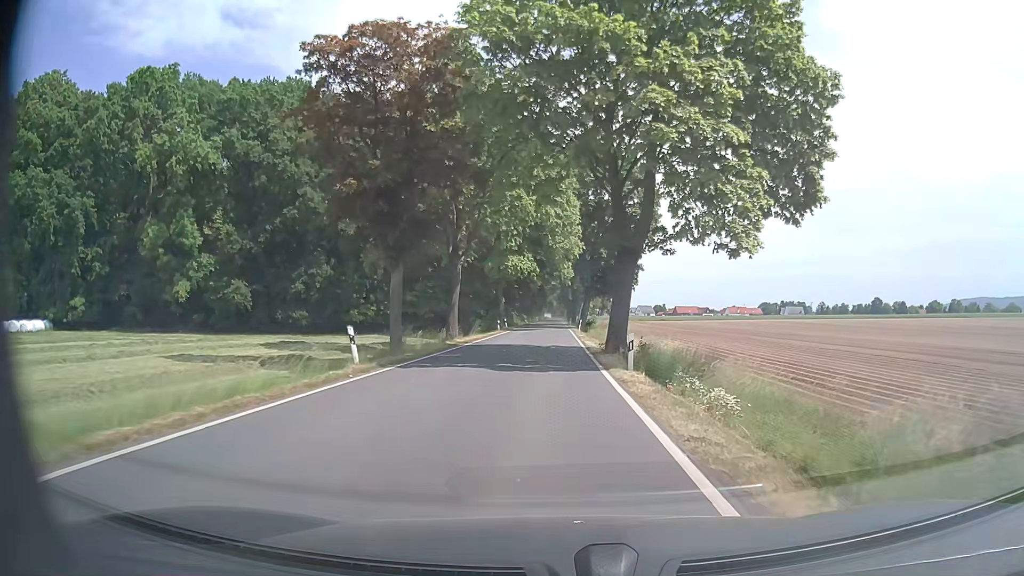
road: secondary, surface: asphalt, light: Day
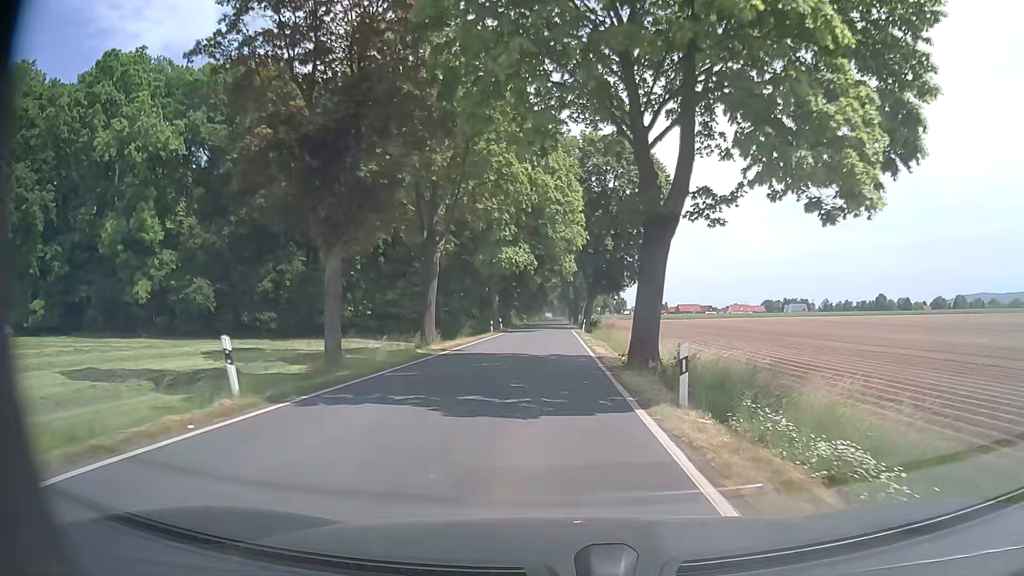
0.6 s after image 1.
(0.0, +7.2) m; 0°
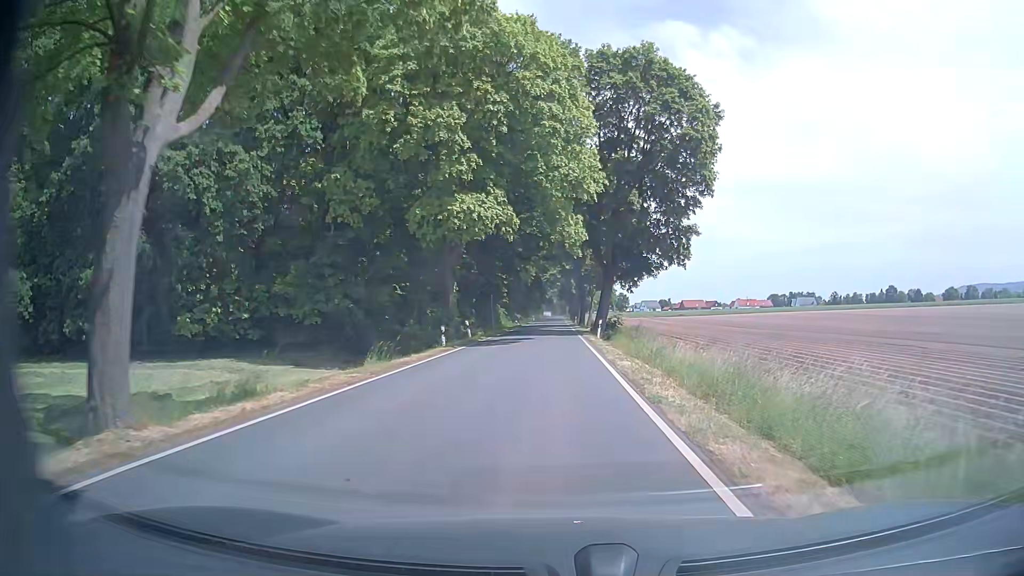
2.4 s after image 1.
(-0.1, +22.4) m; 0°
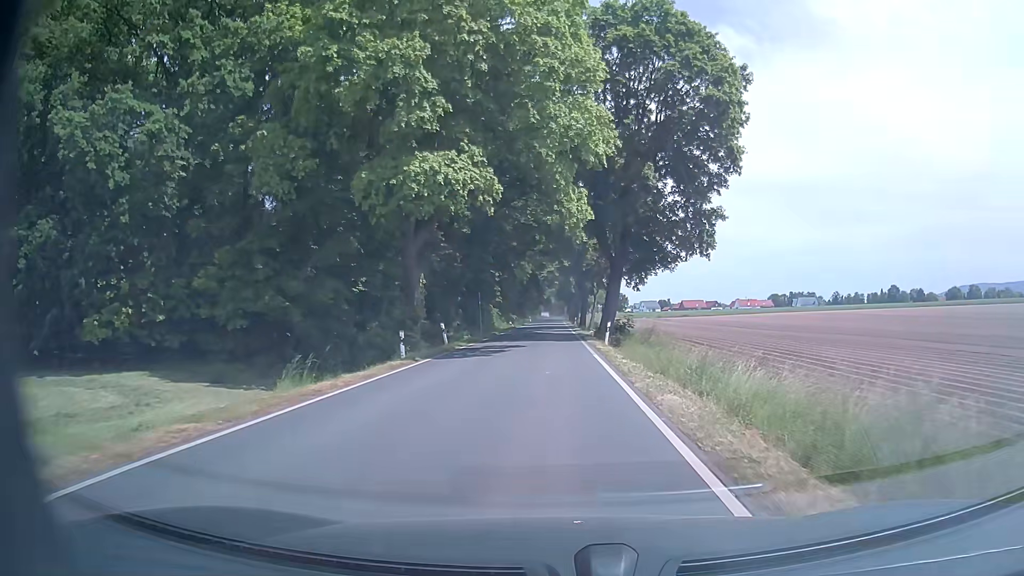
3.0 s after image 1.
(0.0, +7.7) m; +1°
(0, +10) (0, +20) (0, +30) (0, +40) (0, +50) (0, +60) (0, +70) (0, +80) (0, +90) (0, +100) m
